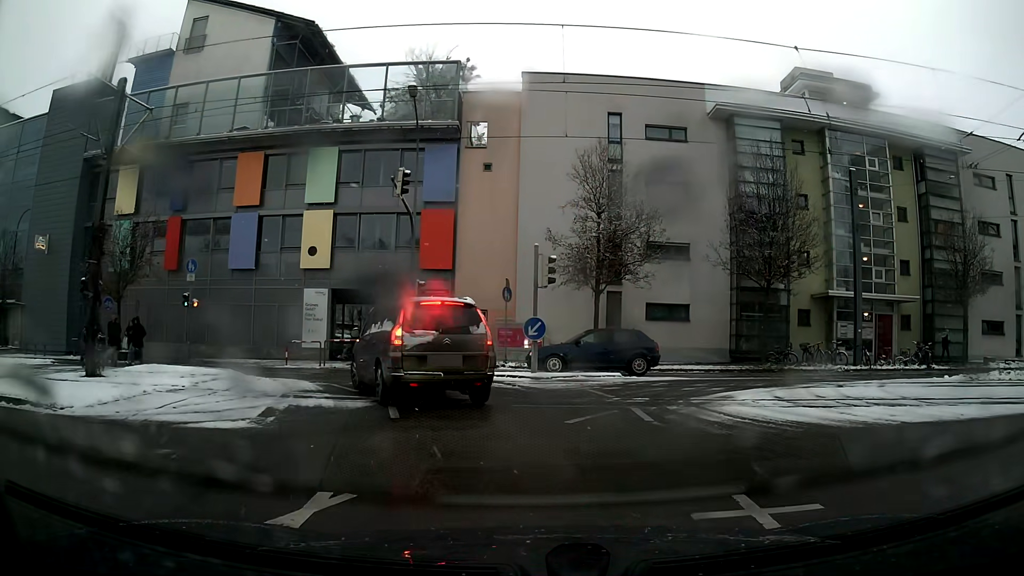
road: residential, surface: asphalt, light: Day
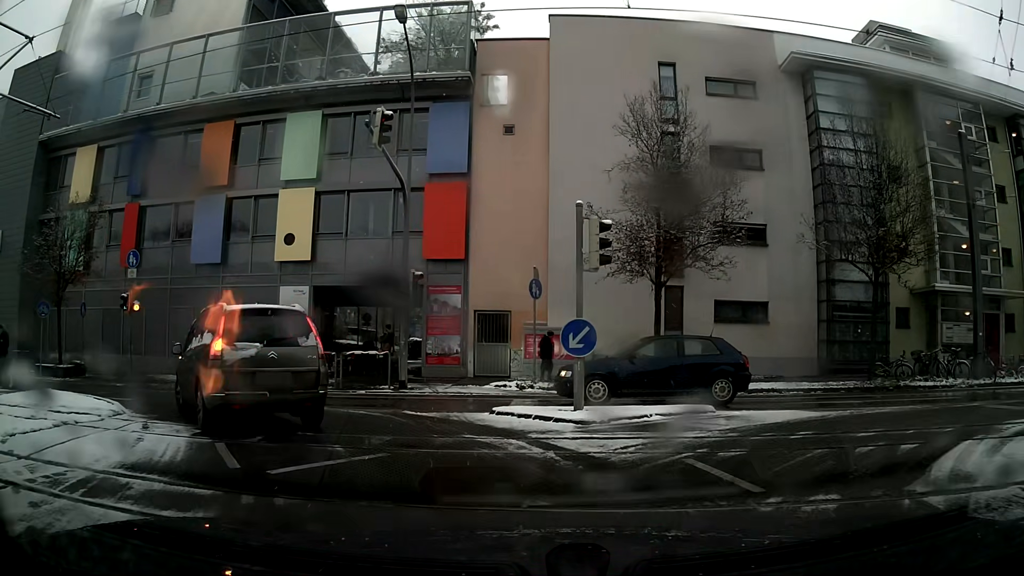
(-0.2, +6.7) m; -5°
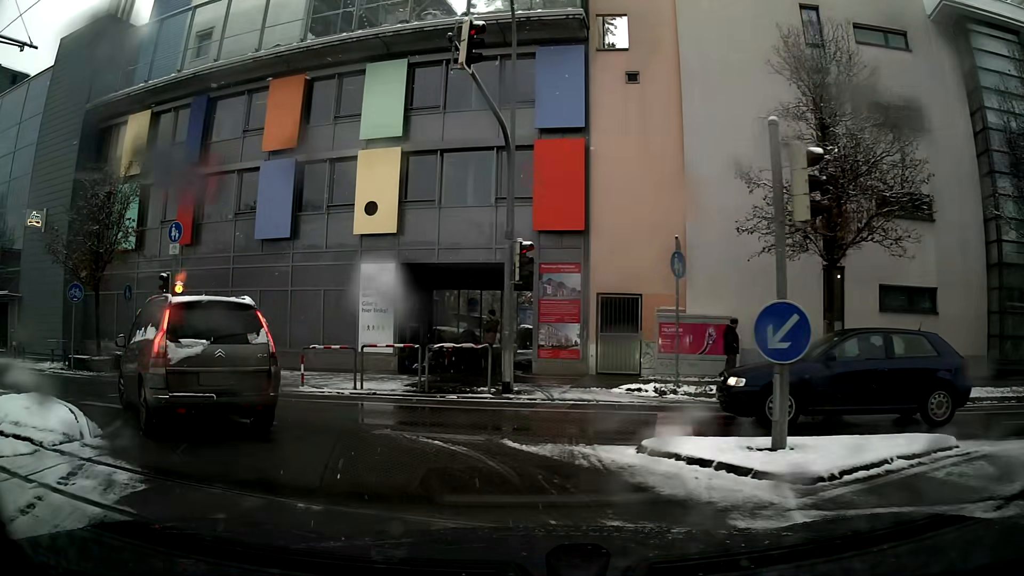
(-0.3, +4.1) m; -10°
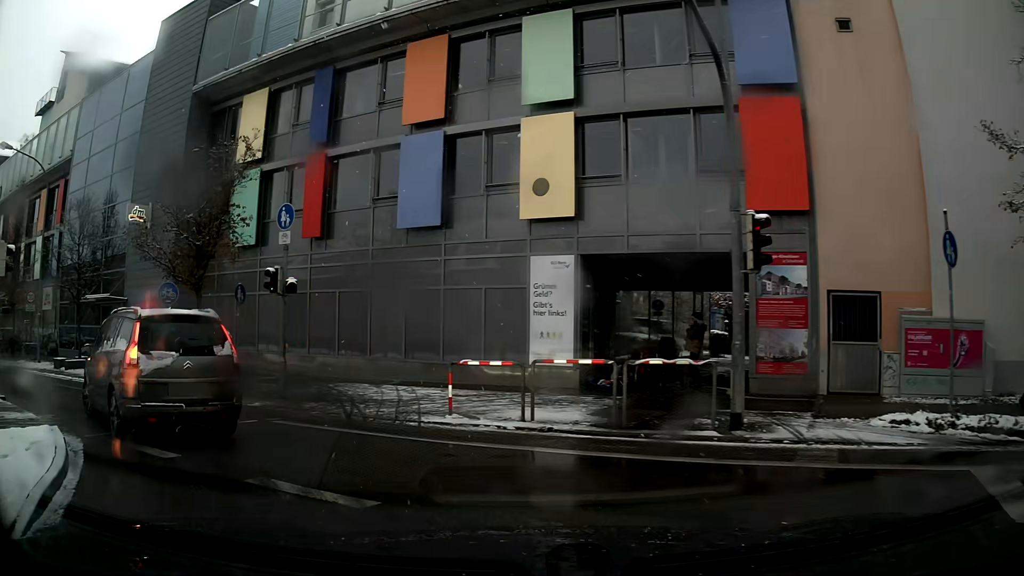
(-0.6, +4.2) m; -17°
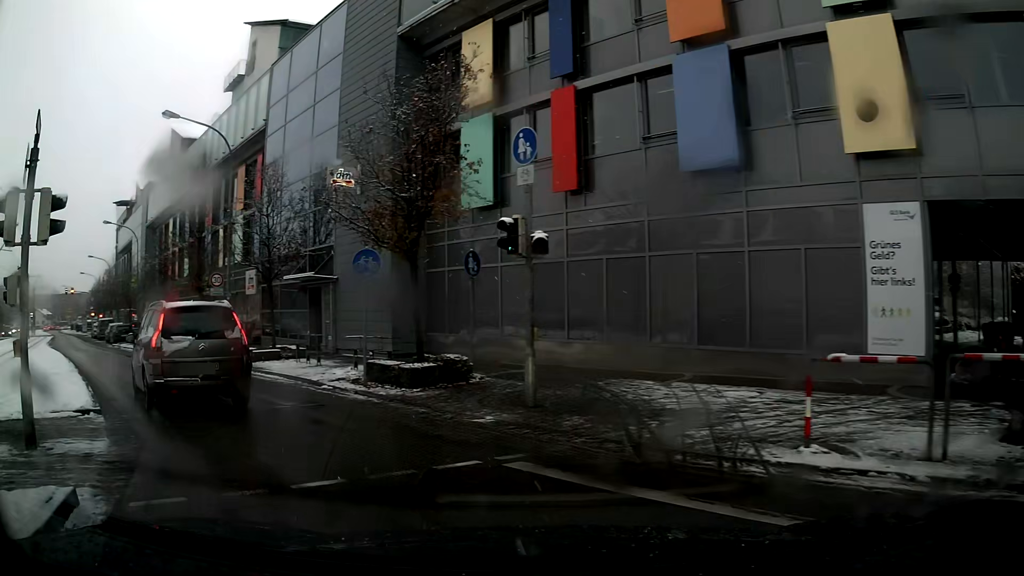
(-1.0, +4.7) m; -24°
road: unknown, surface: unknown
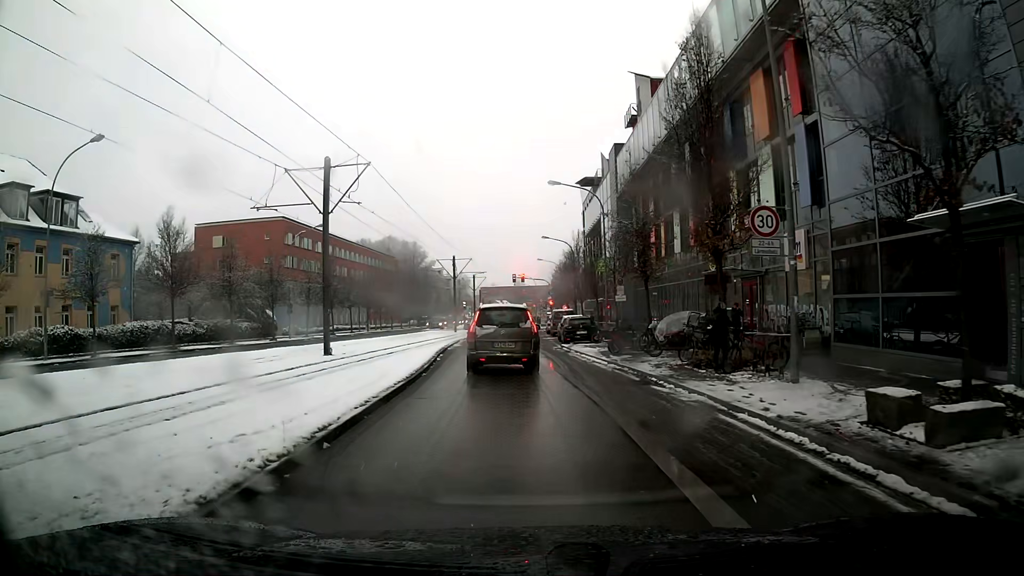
(-6.0, +14.4) m; -34°
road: secondary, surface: asphalt
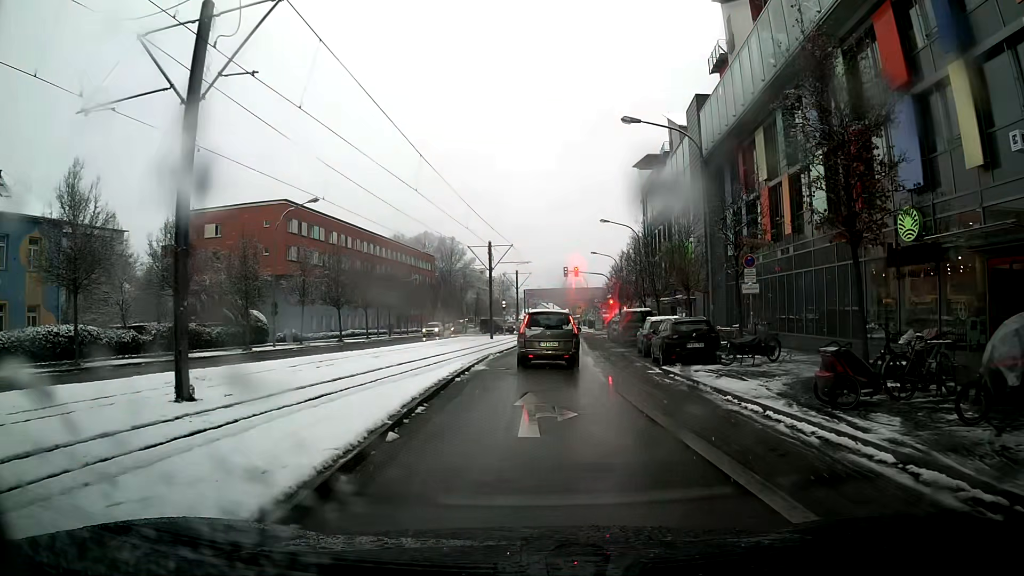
(-0.6, +14.2) m; -3°
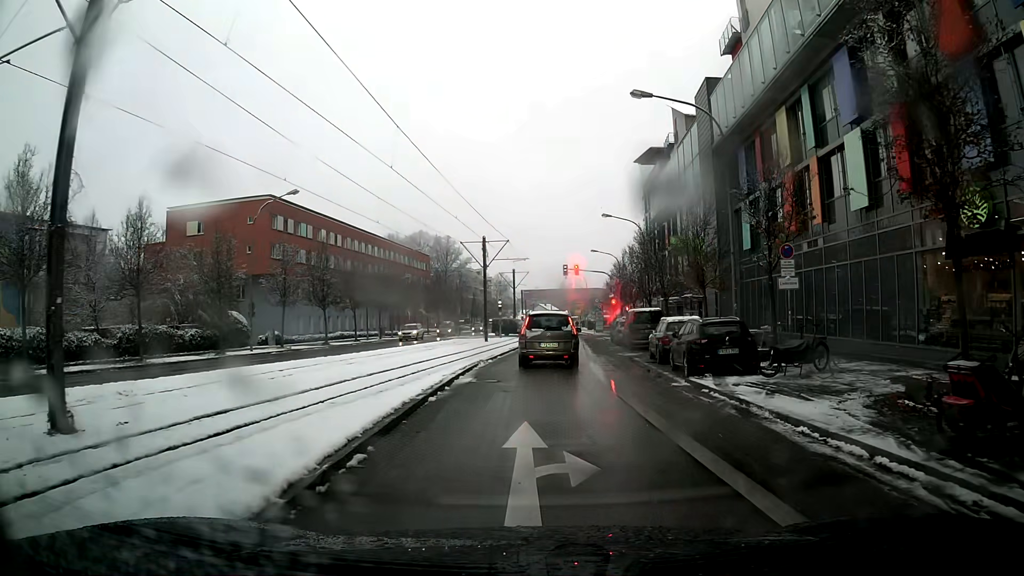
(0.0, +3.6) m; 0°
